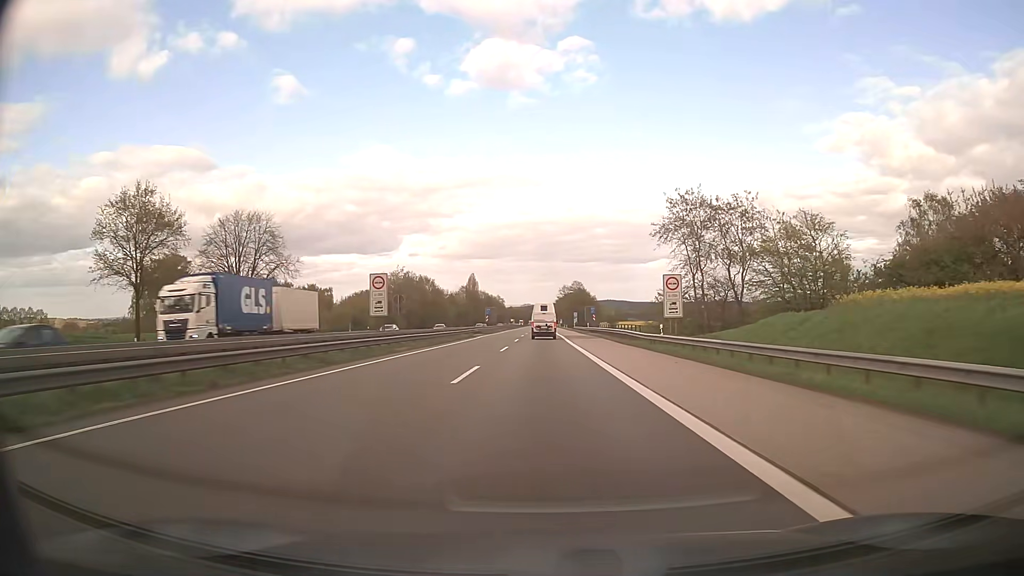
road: motorway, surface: asphalt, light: Day
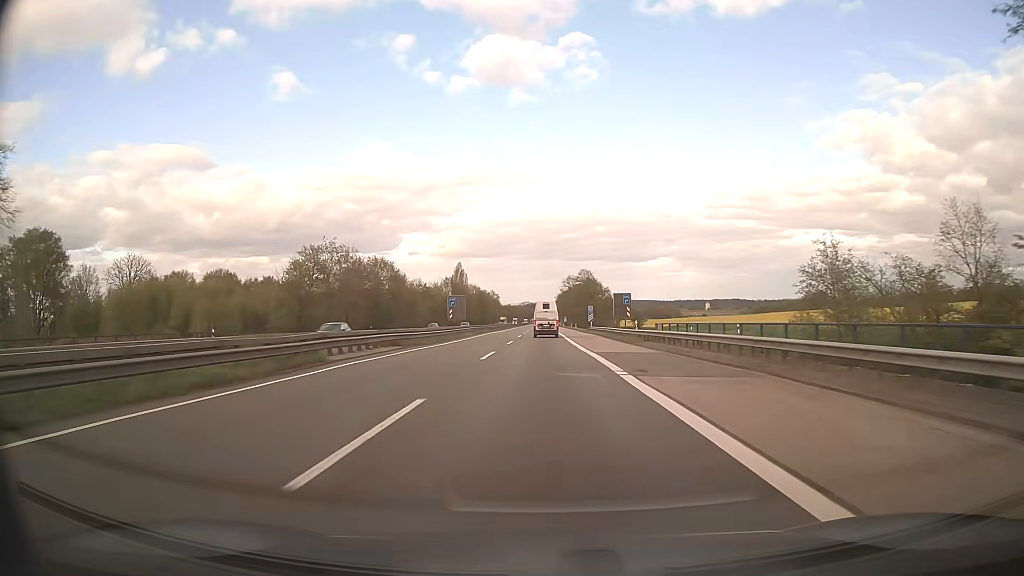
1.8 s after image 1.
(-0.1, +45.3) m; 0°
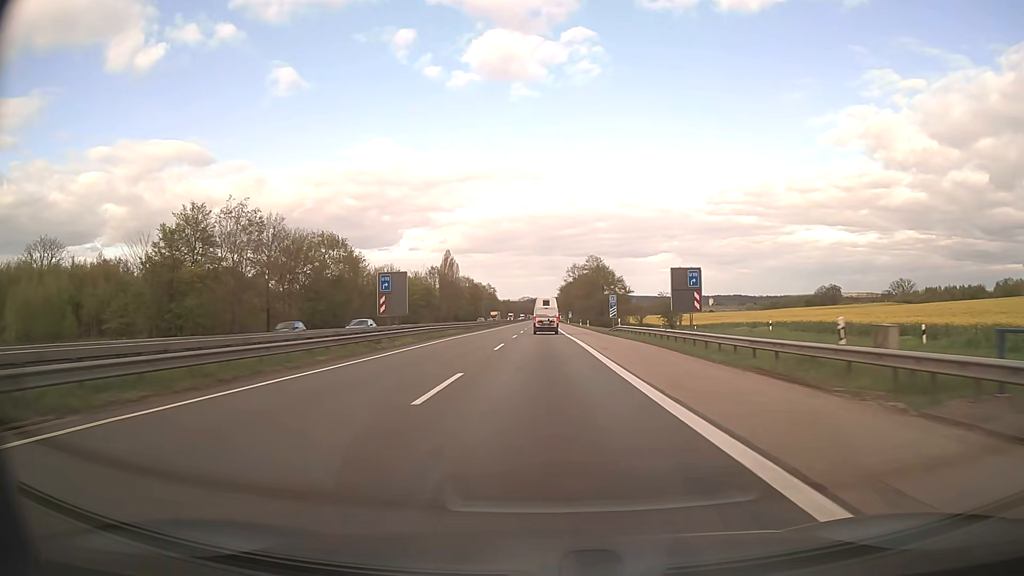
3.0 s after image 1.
(0.0, +30.0) m; 0°
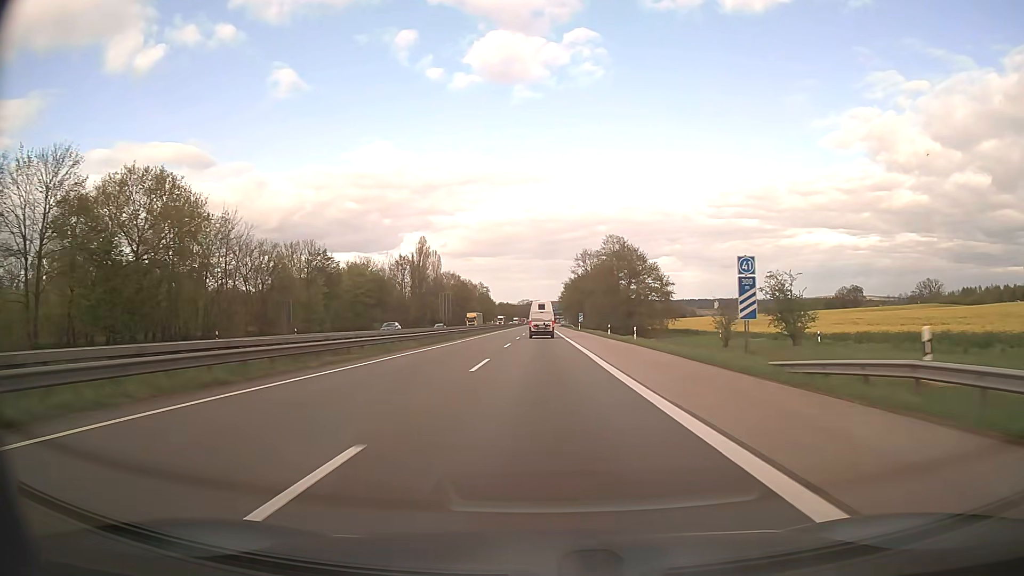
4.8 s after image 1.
(0.0, +45.0) m; 0°
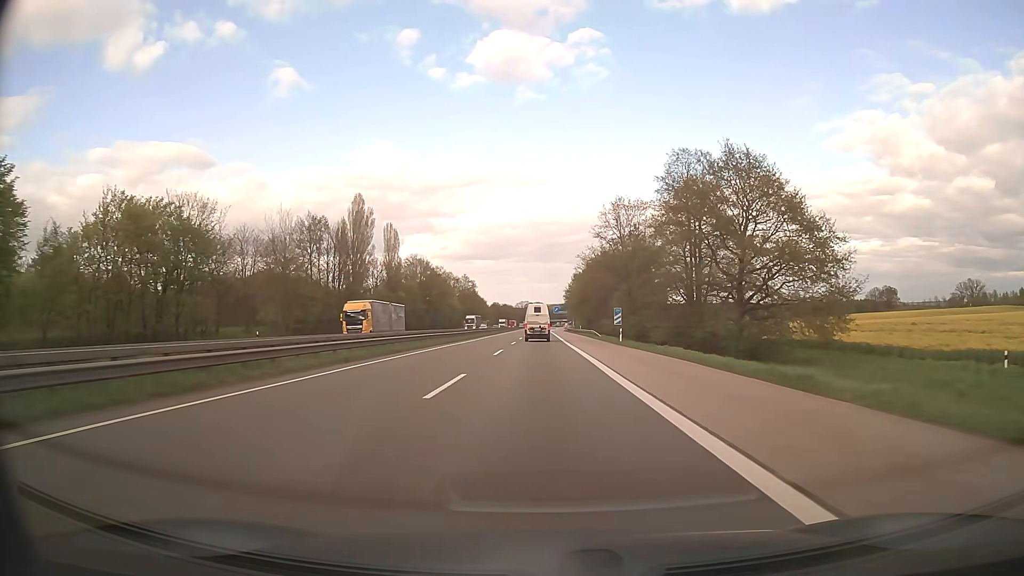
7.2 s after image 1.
(+0.1, +59.9) m; 0°
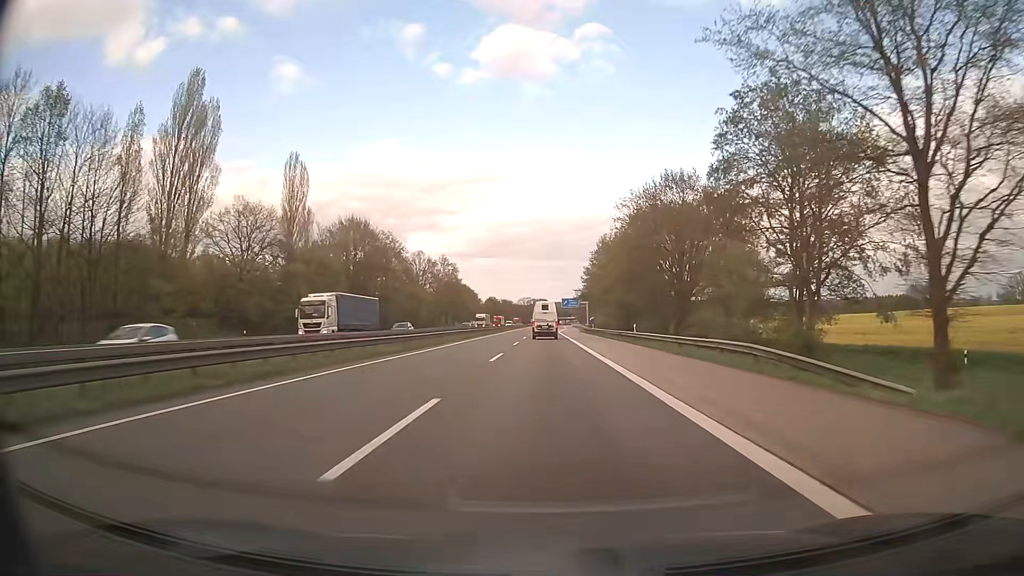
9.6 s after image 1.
(-0.2, +59.7) m; 0°
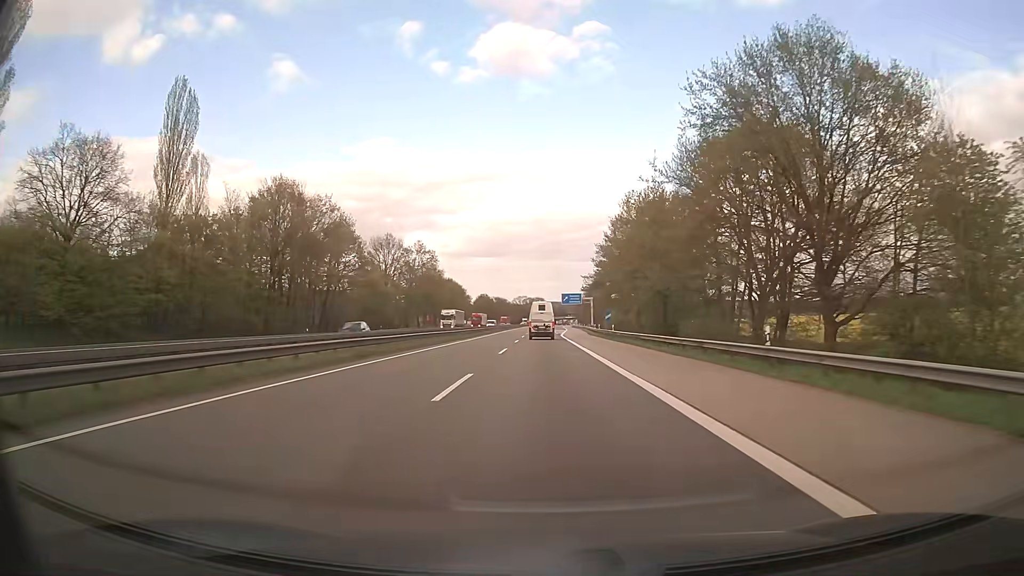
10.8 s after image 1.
(+0.1, +29.7) m; 0°
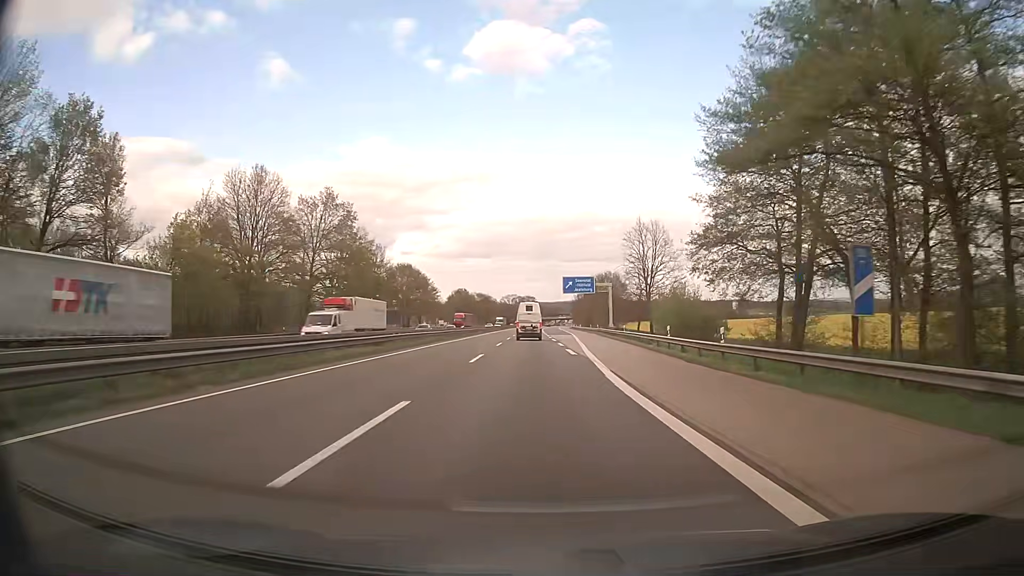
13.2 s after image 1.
(+0.4, +59.2) m; +1°
(0, +10) (0, +20) (0, +30) (0, +40) (+1, +50) (+1, +60) (+1, +70) (+2, +80) (+2, +90) (+2, +100) m
